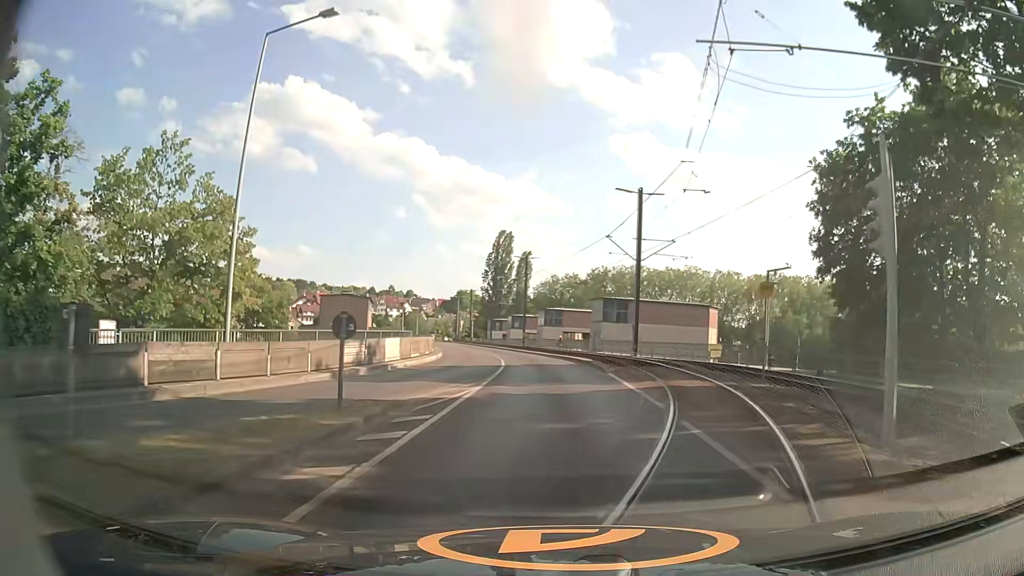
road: secondary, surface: asphalt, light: Day
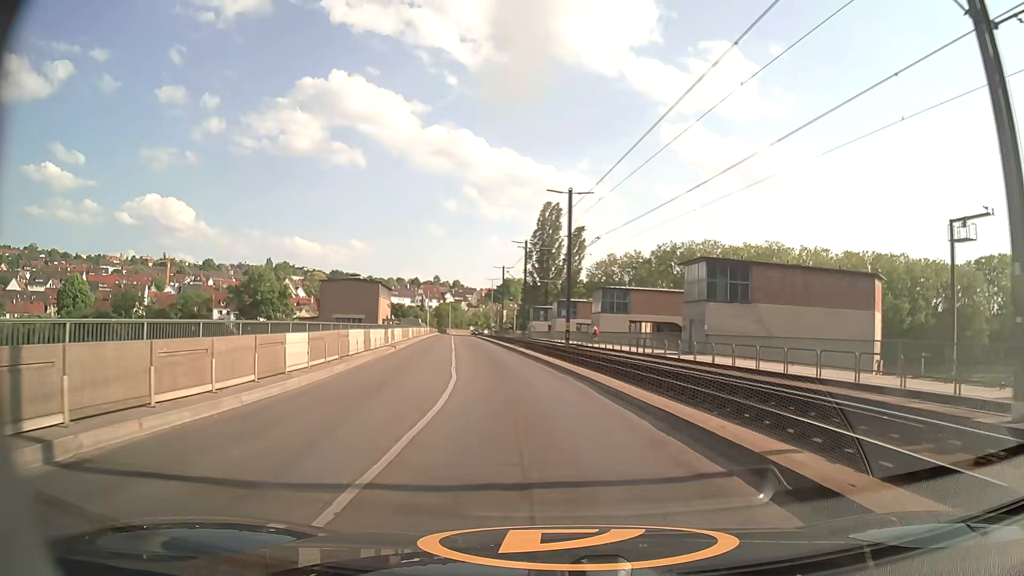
(-0.2, +30.5) m; -4°
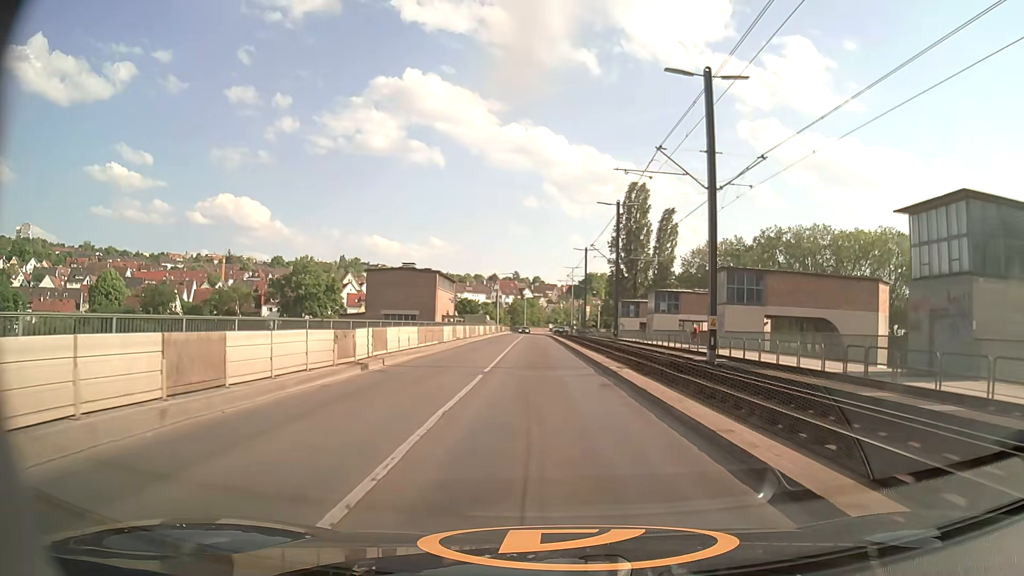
(-1.2, +19.8) m; -7°
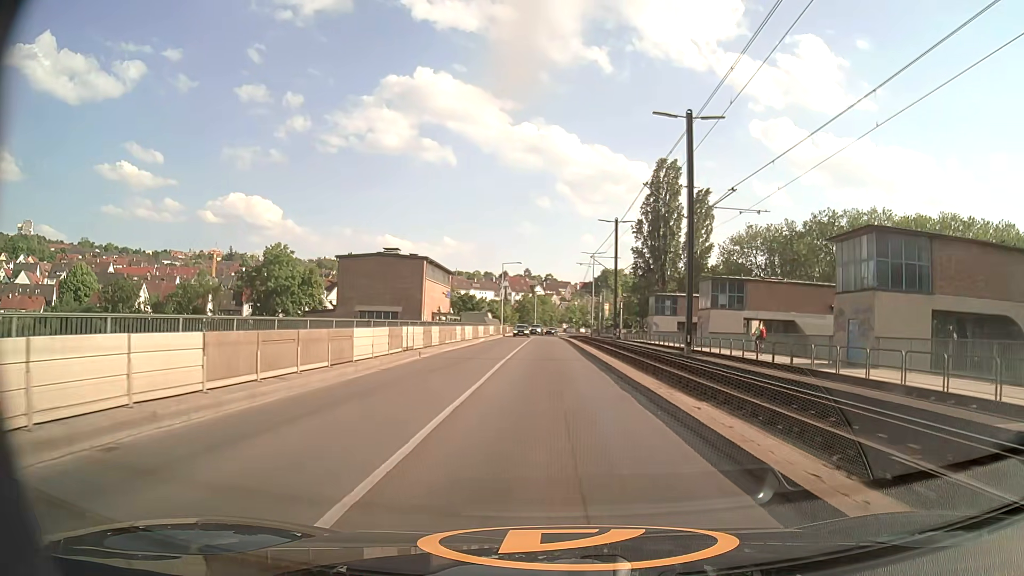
(-0.4, +20.1) m; -1°
(0, +10) (0, +20) (0, +30) (0, +40) (0, +50) (-1, +60) (-1, +70) (-1, +80) (-1, +90) (0, +100) m
